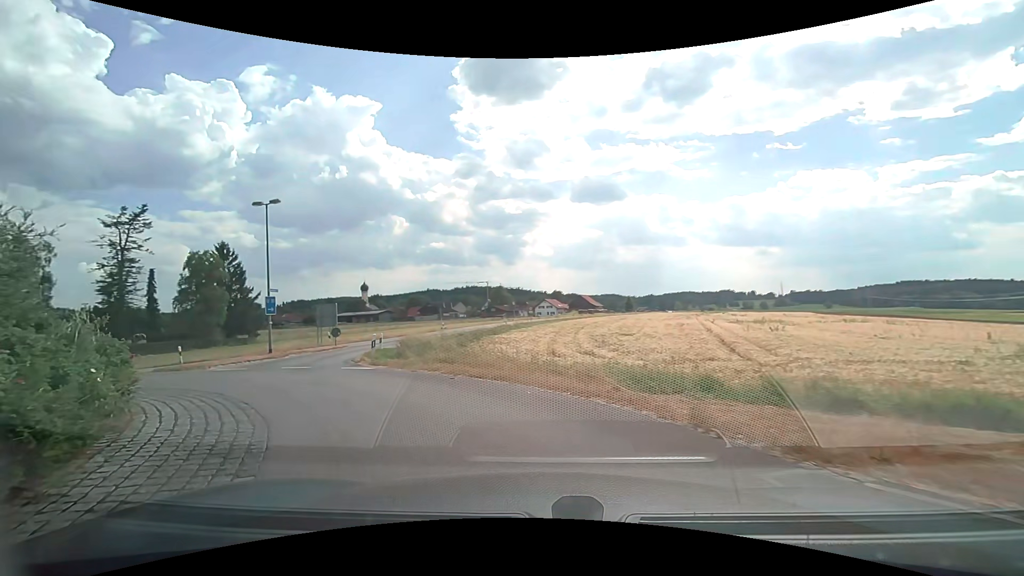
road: tertiary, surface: asphalt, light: Day
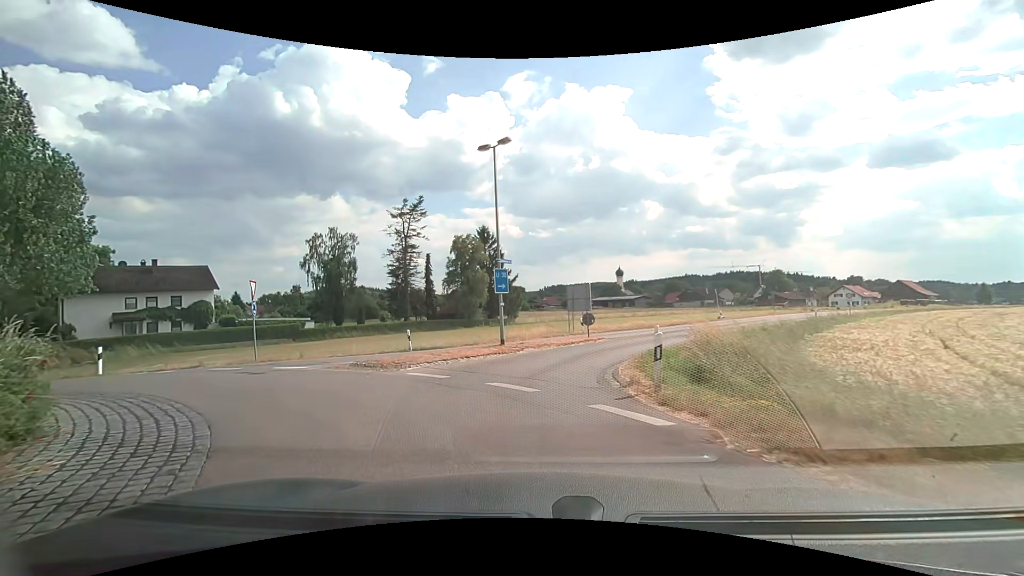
(-2.5, +9.1) m; -28°
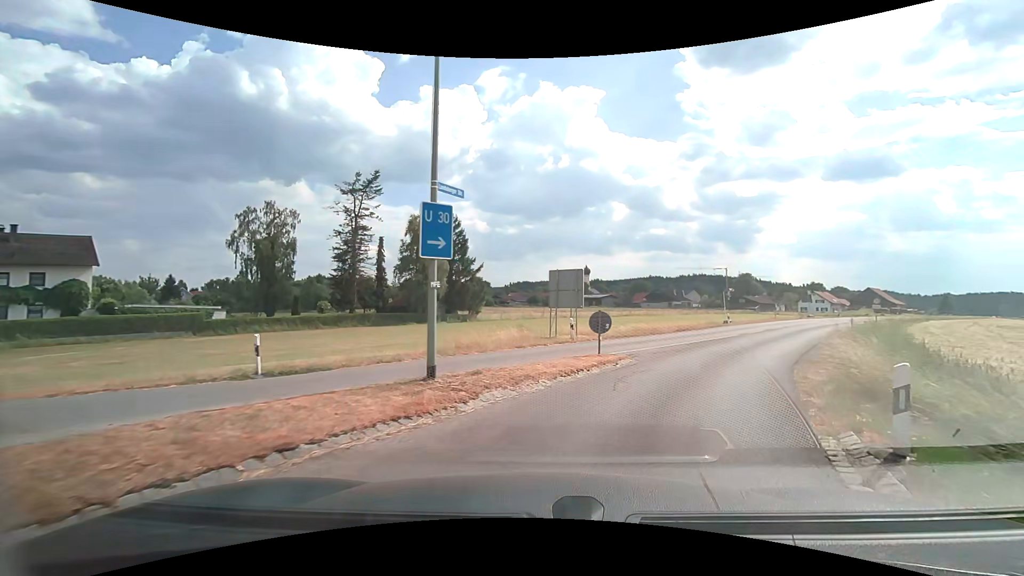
(-0.7, +10.8) m; +1°
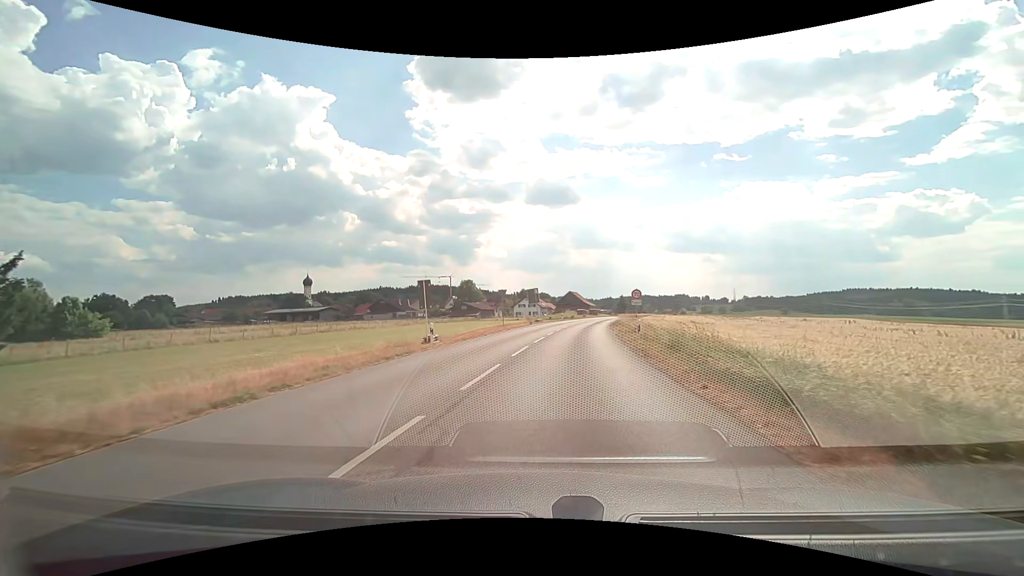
(+8.8, +22.8) m; +31°
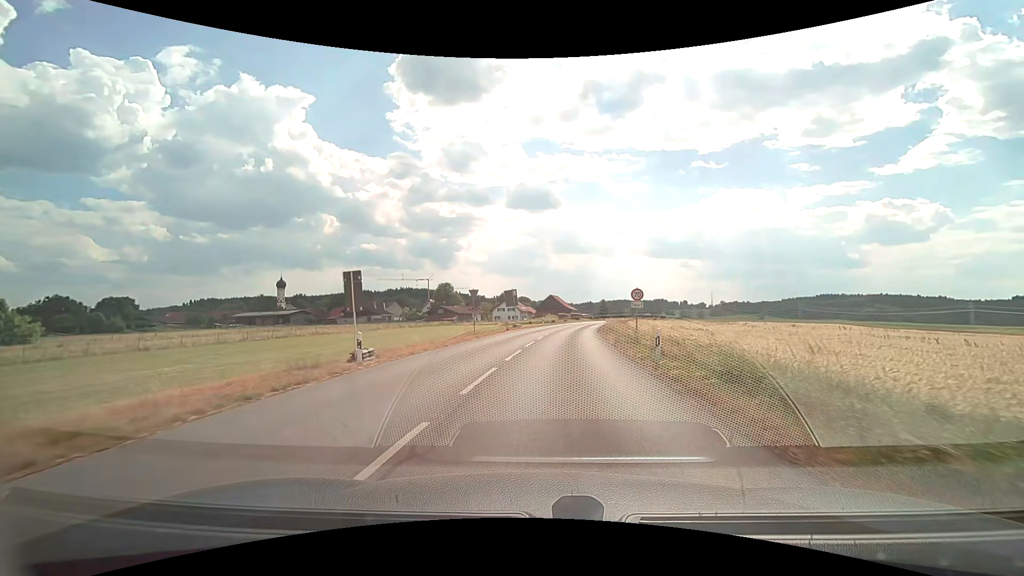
(+0.1, +6.3) m; +2°
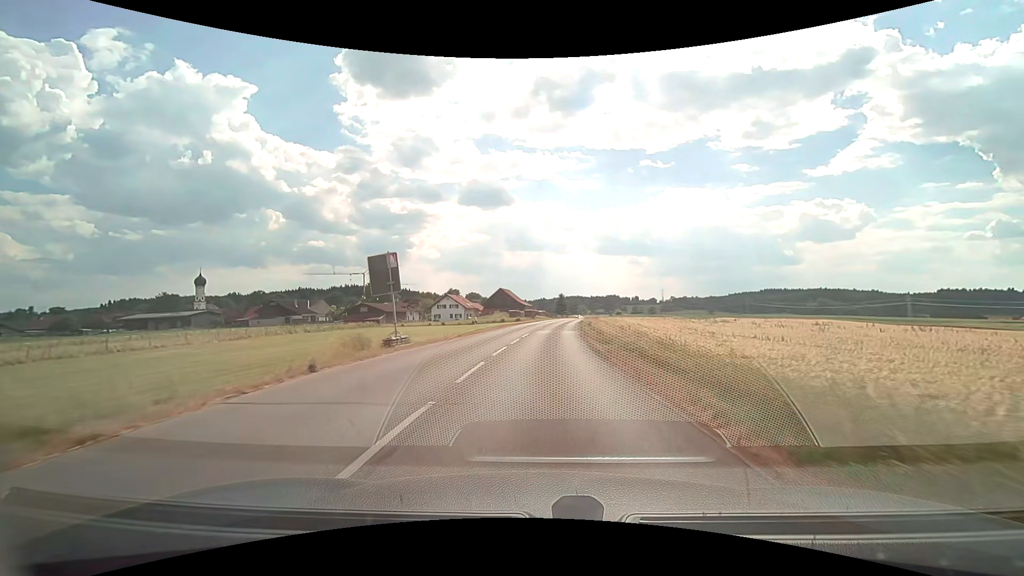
(+1.8, +28.8) m; +6°
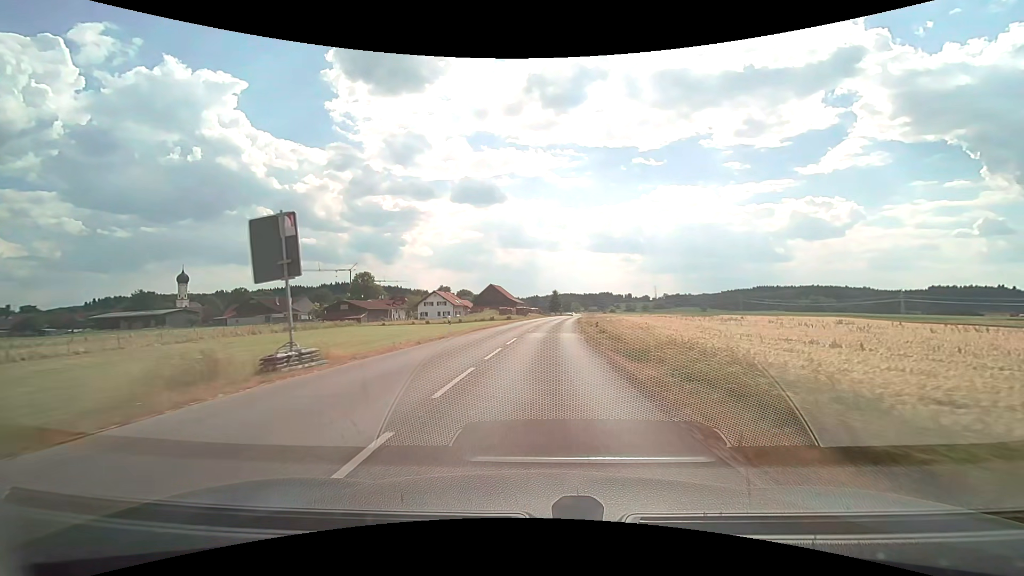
(+0.1, +8.1) m; +1°
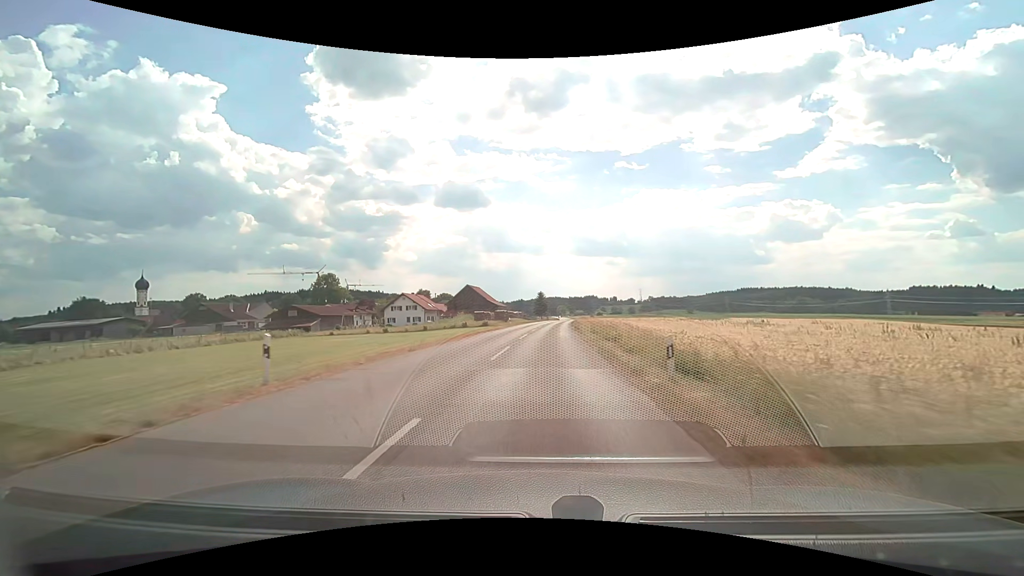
(+0.3, +17.5) m; +2°
(0, +10) (0, +20) (+1, +30) (+1, +40) (+2, +50) (+2, +60) (+3, +70) (+4, +80) (+4, +90) (+5, +100) m
